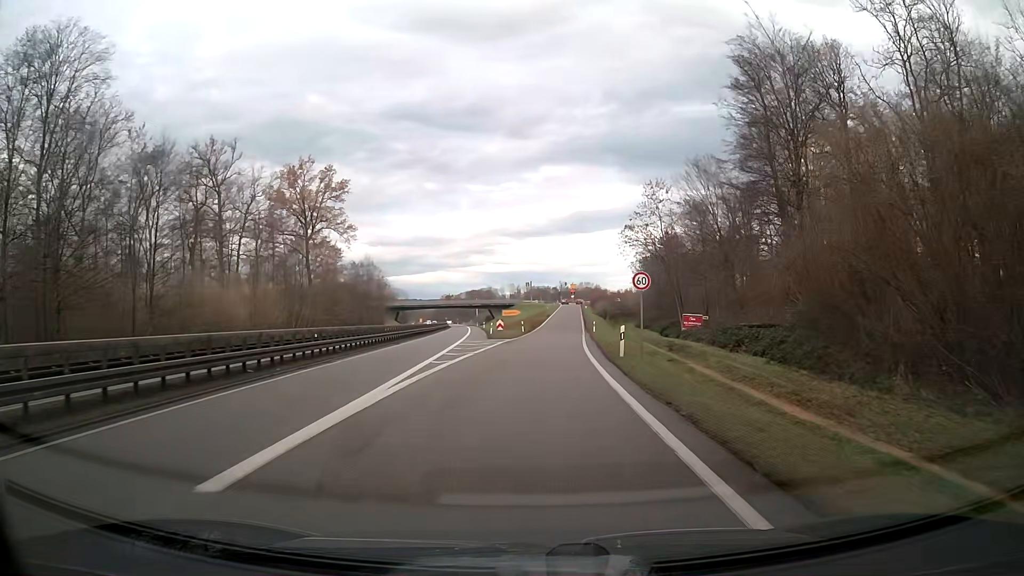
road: trunk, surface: asphalt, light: Day
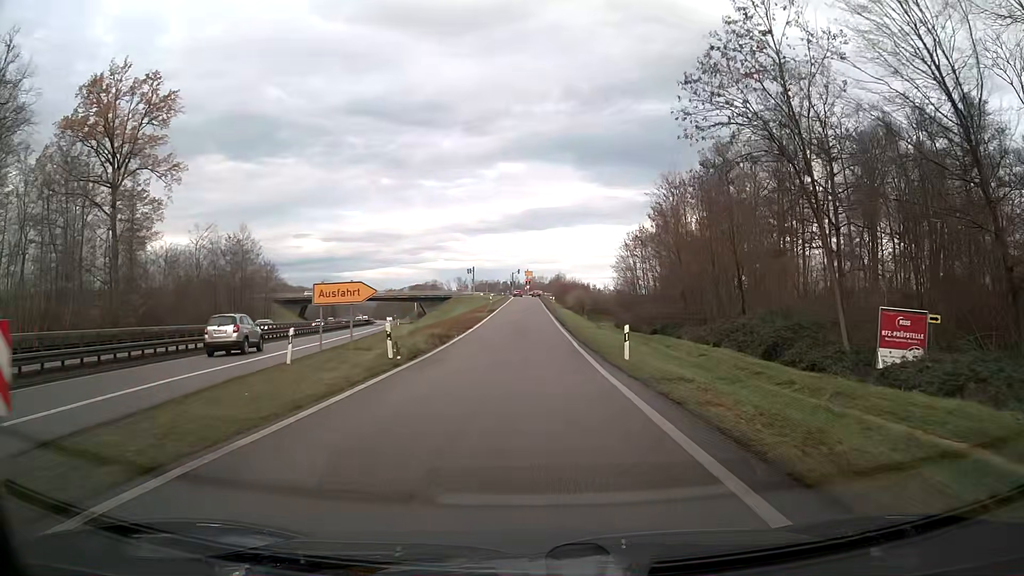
(+1.7, +43.9) m; +4°
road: trunk_link
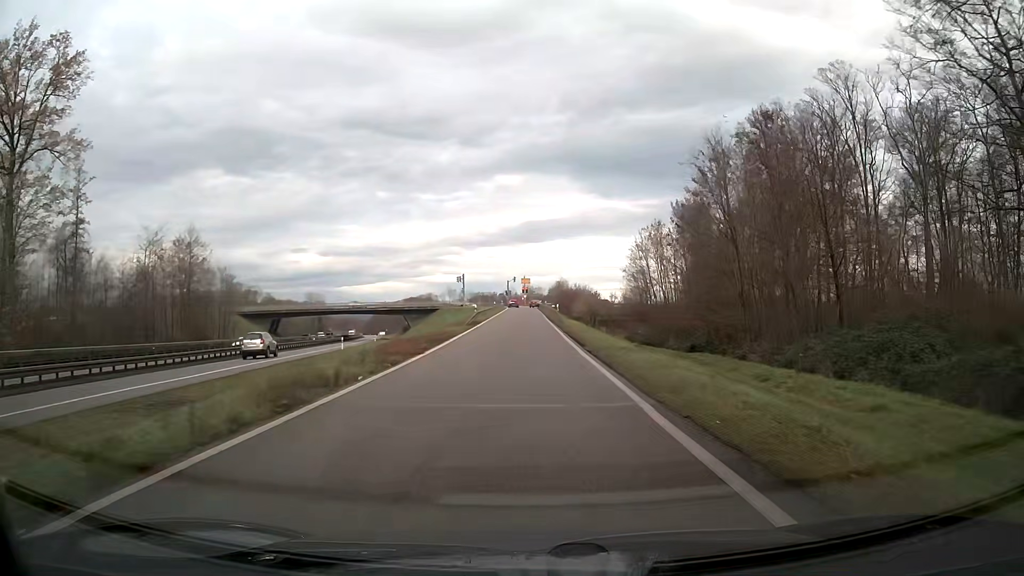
(0.0, +16.8) m; 0°
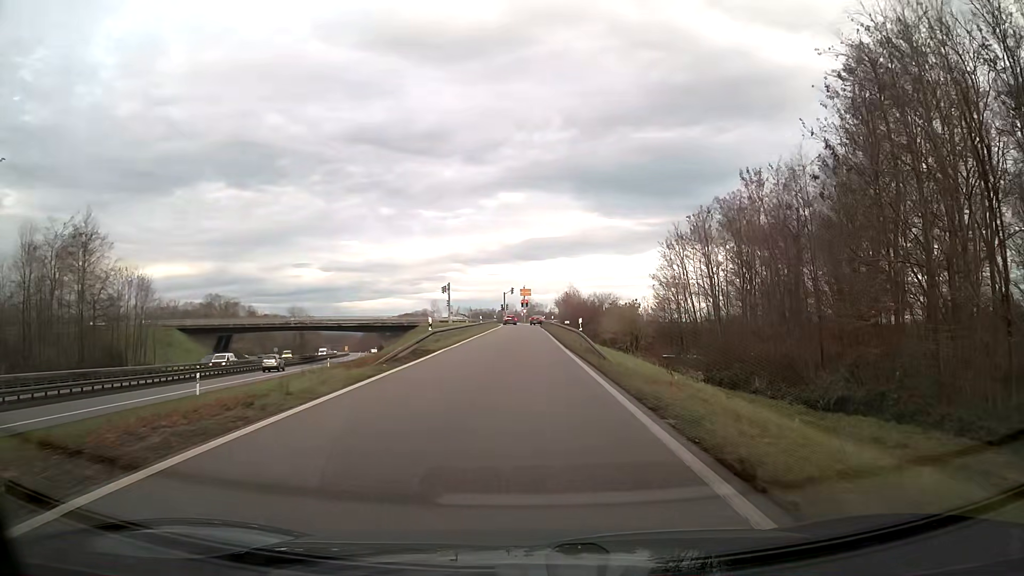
(0.0, +24.8) m; 0°
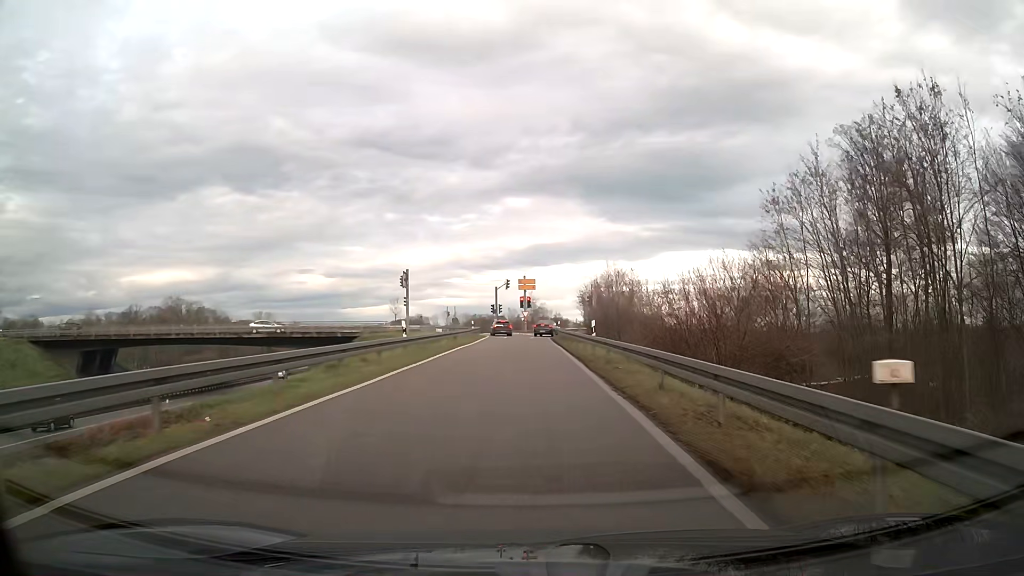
(-0.1, +38.4) m; 0°
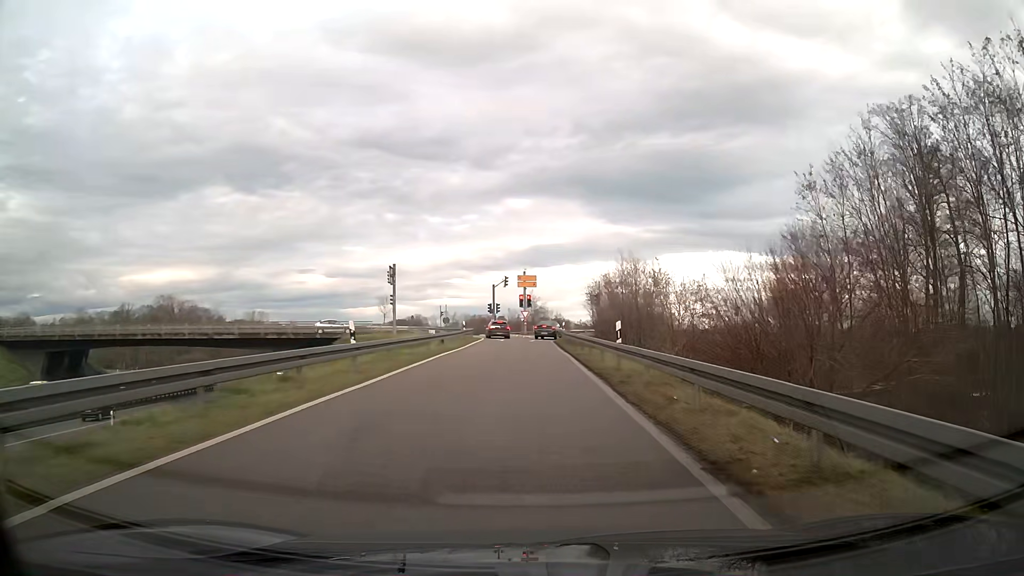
(0.0, +6.8) m; 0°
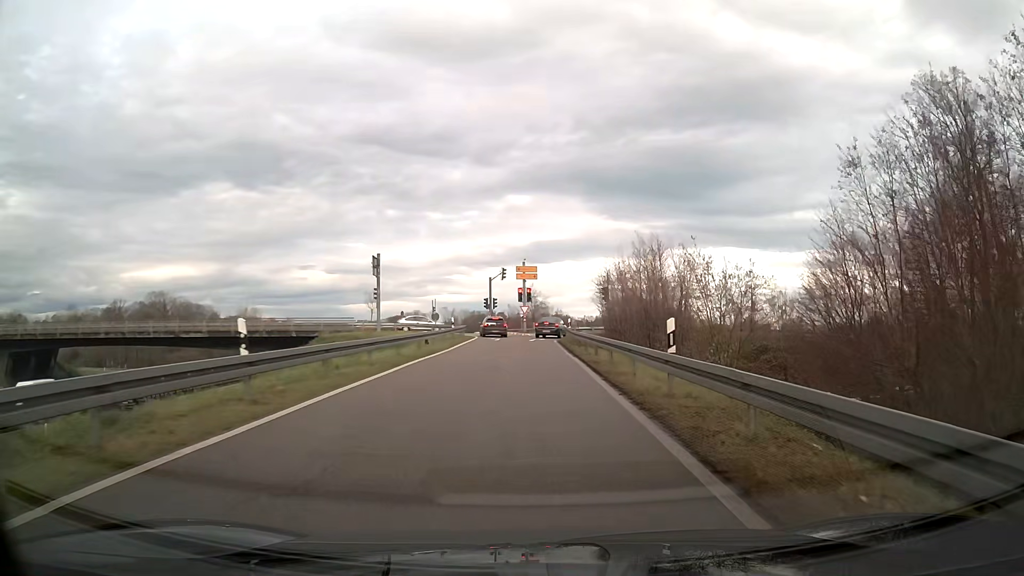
(0.0, +6.4) m; 0°
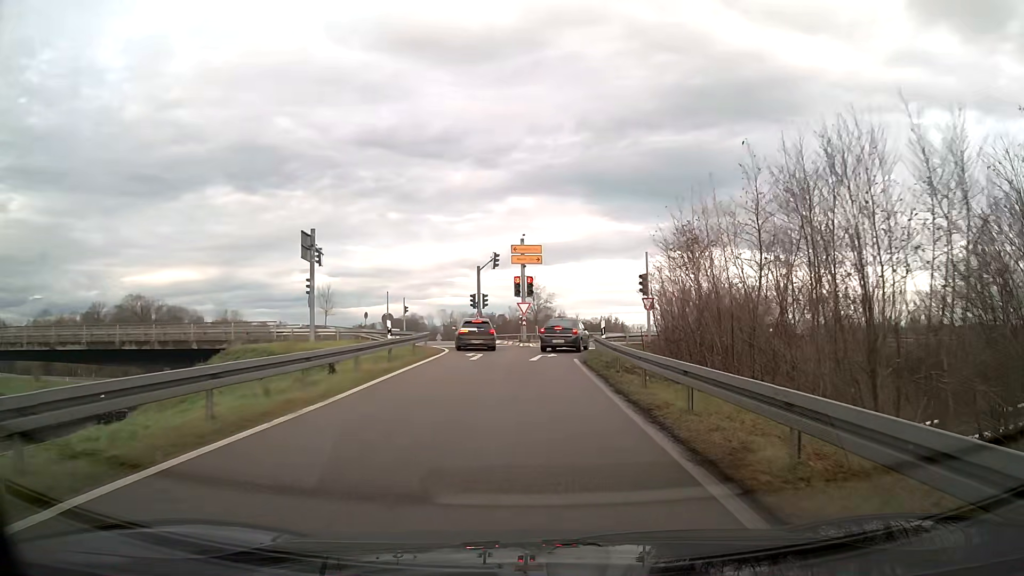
(0.0, +17.2) m; 0°
